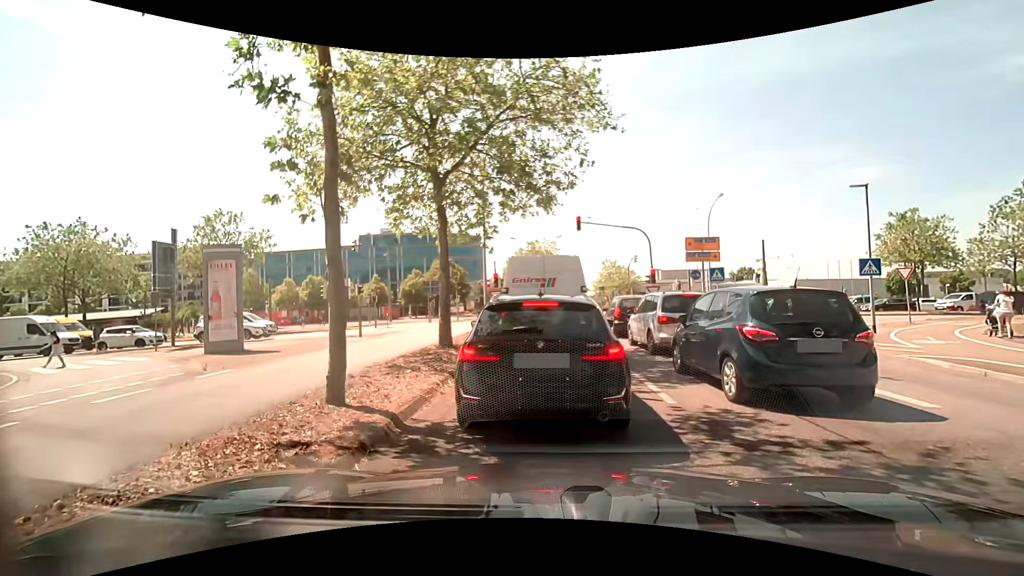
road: tertiary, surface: asphalt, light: Day
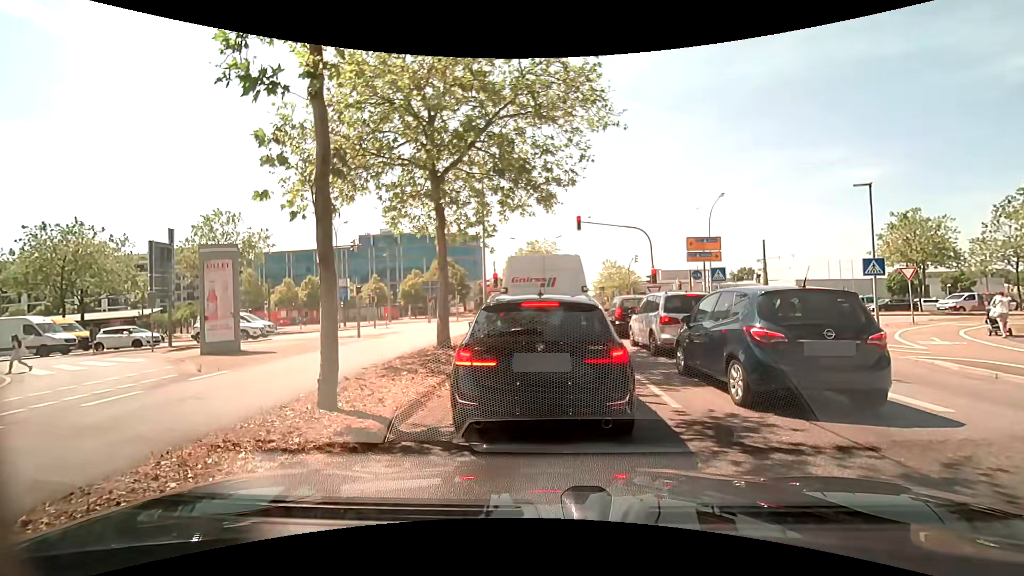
(0.0, +0.2) m; 0°
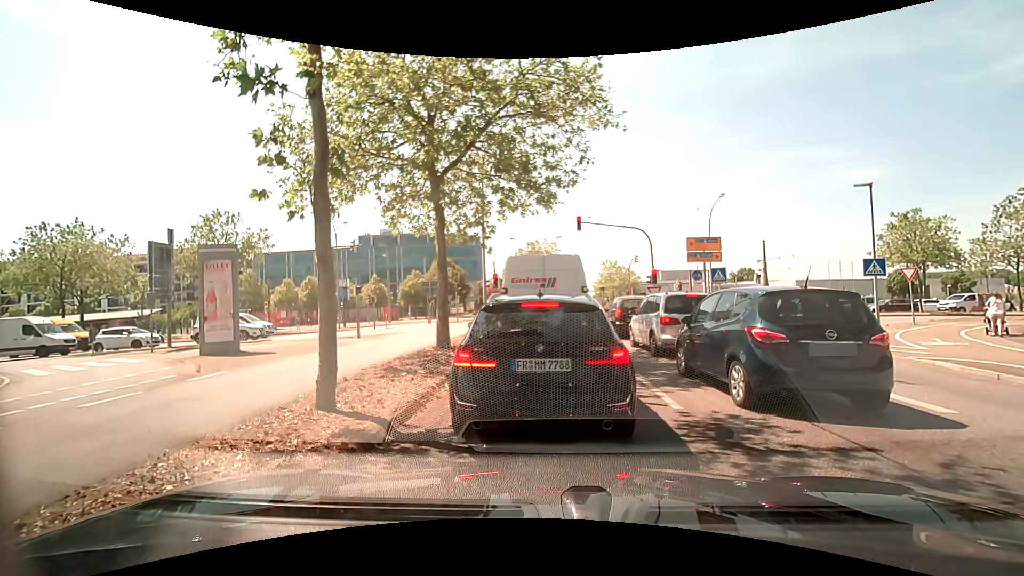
(0.0, +0.1) m; 0°
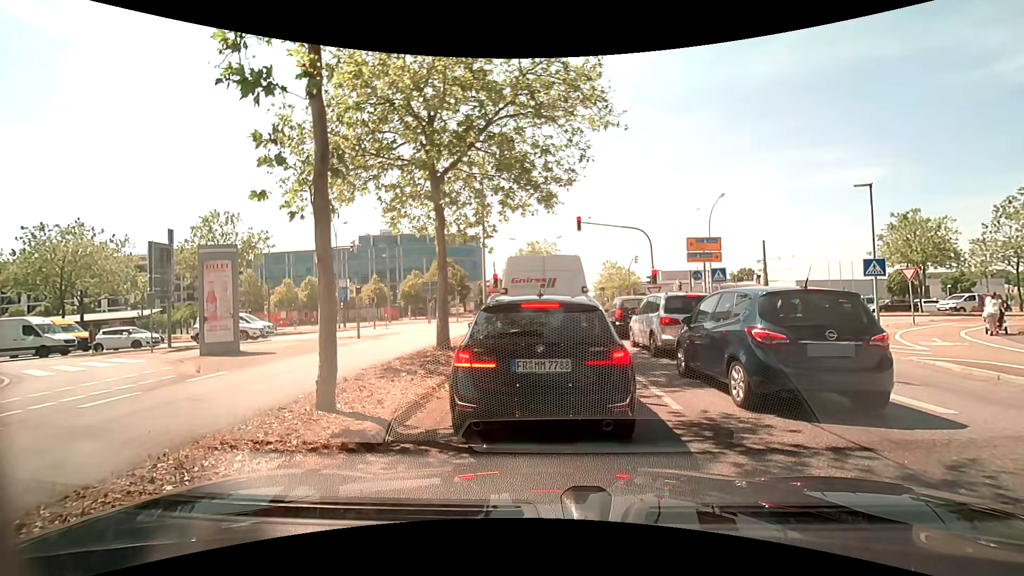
(0.0, 0.0) m; 0°
